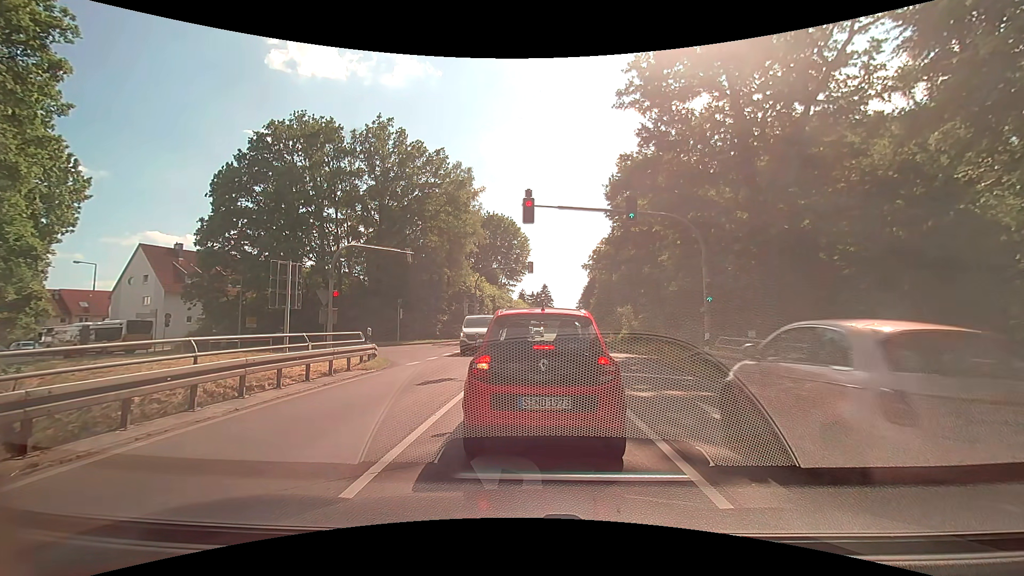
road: secondary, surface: asphalt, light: Day
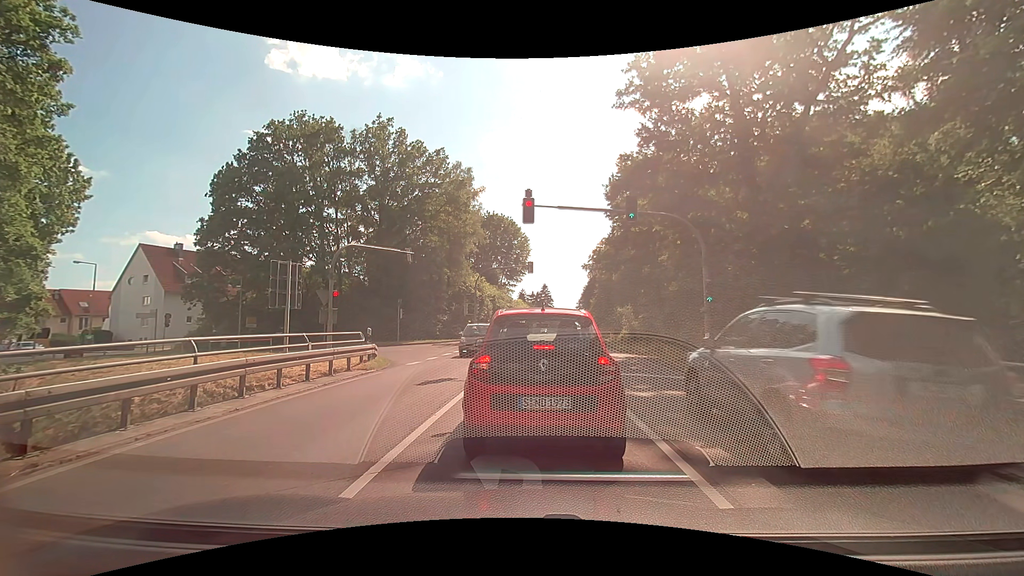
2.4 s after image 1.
(0.0, 0.0) m; 0°
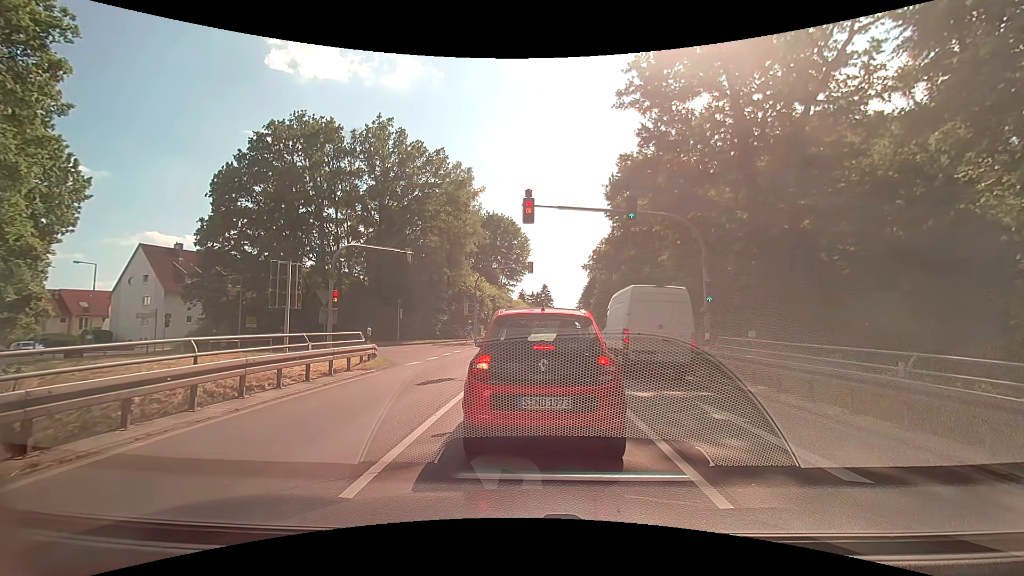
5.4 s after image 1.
(0.0, 0.0) m; 0°
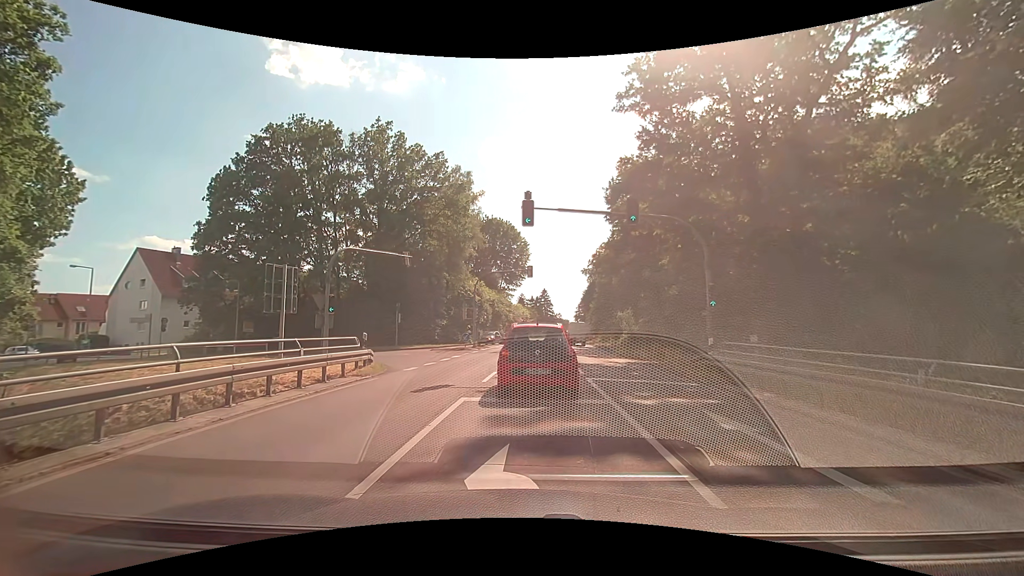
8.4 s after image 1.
(0.0, +0.5) m; 0°
